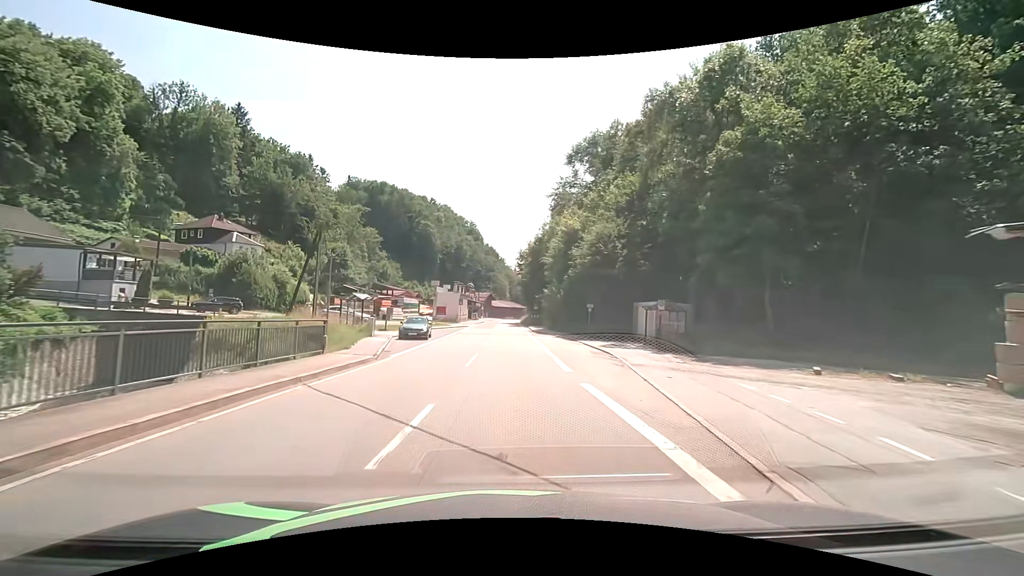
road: secondary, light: Day
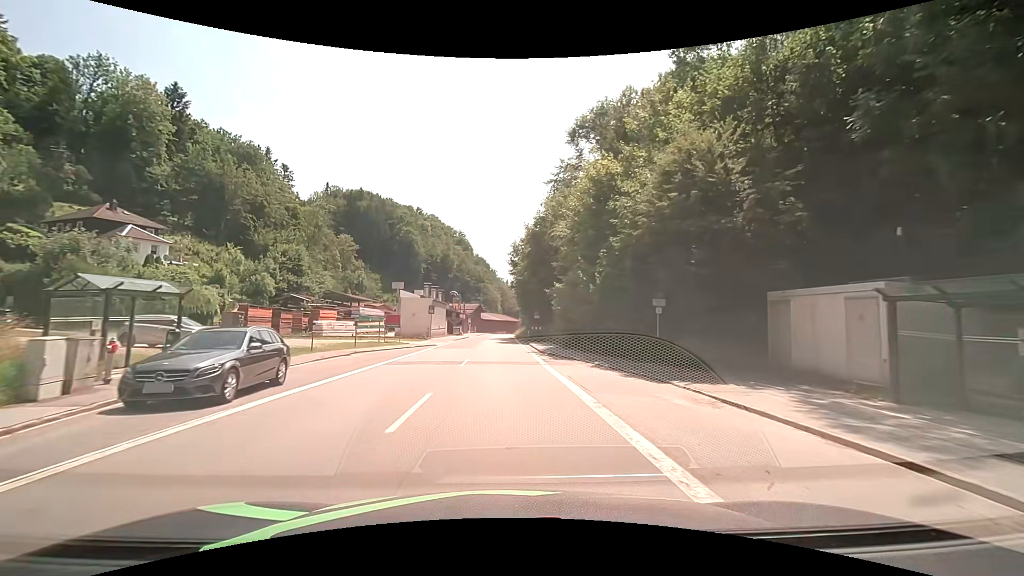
(+0.4, +21.7) m; +1°
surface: asphalt
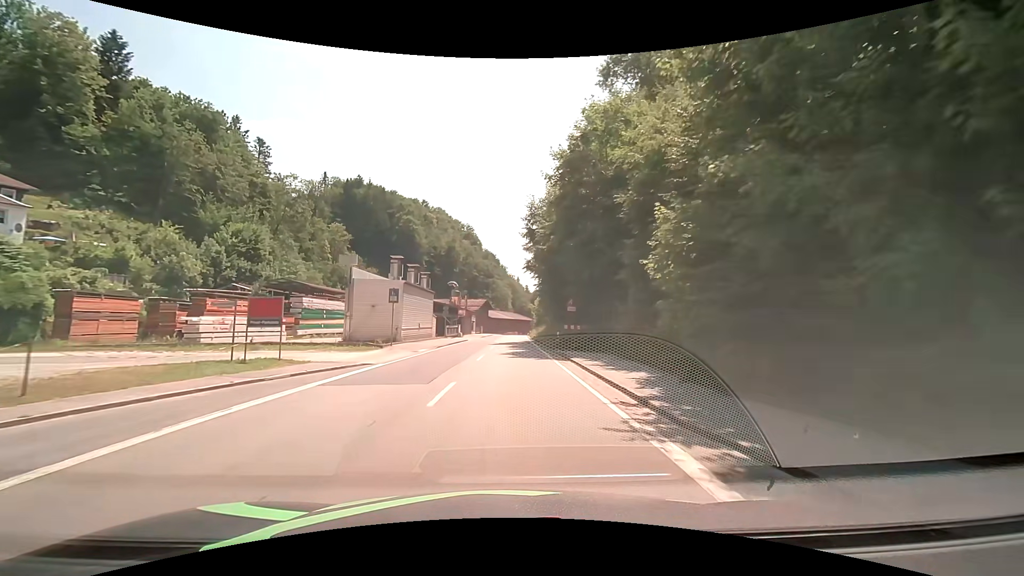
(-0.3, +21.8) m; -1°
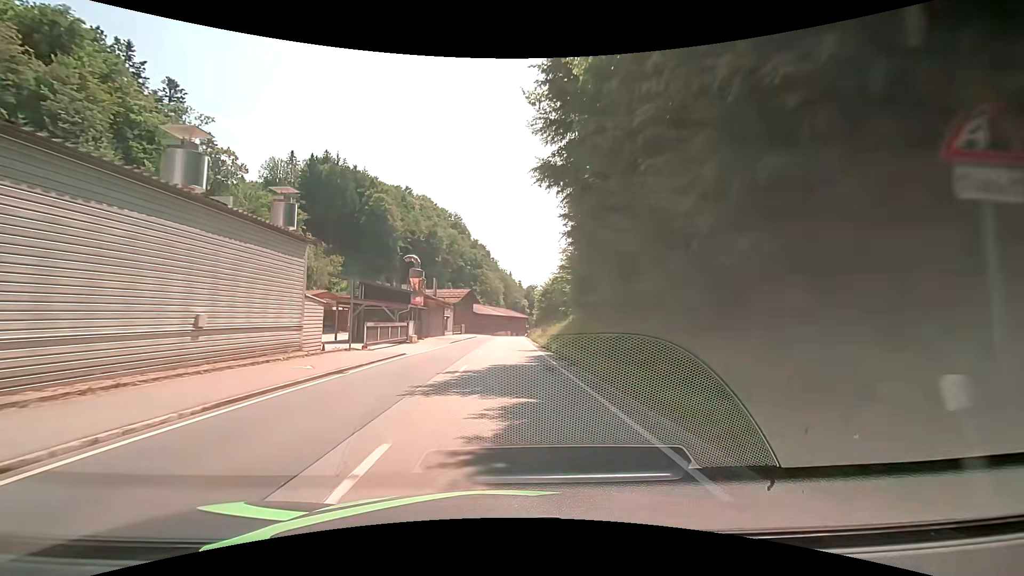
(+0.3, +30.0) m; +1°
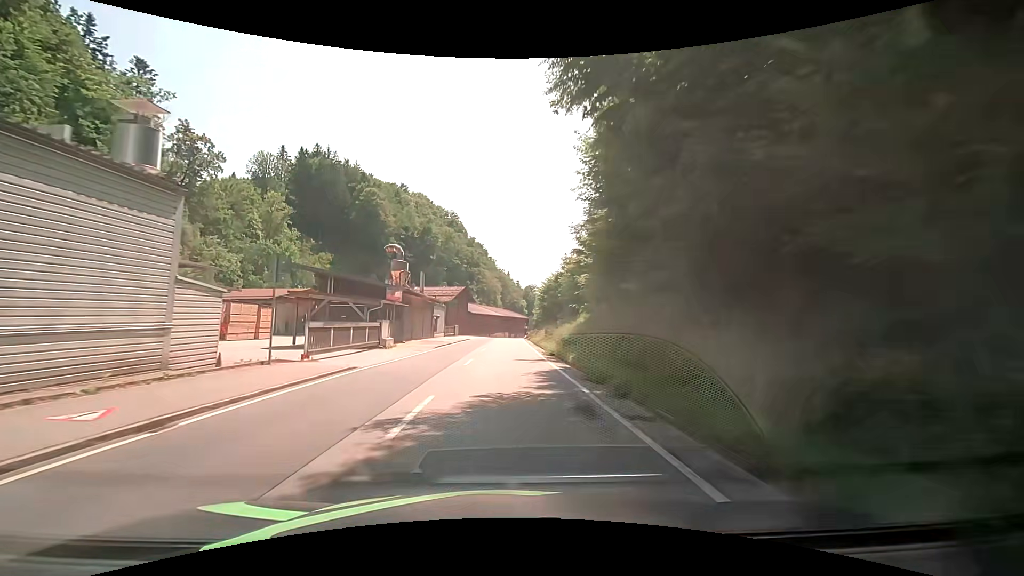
(0.0, +7.6) m; 0°
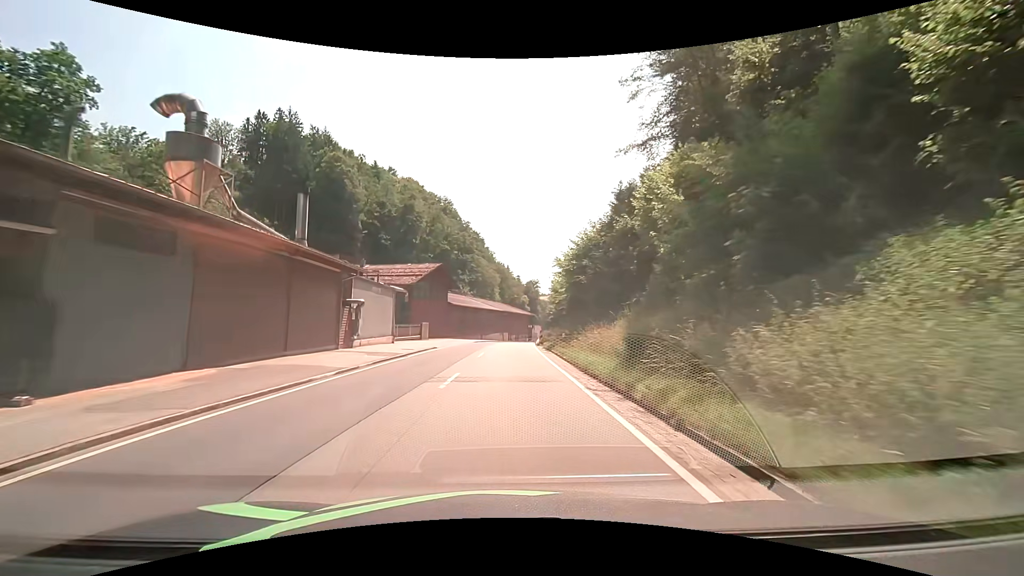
(+0.2, +30.4) m; 0°
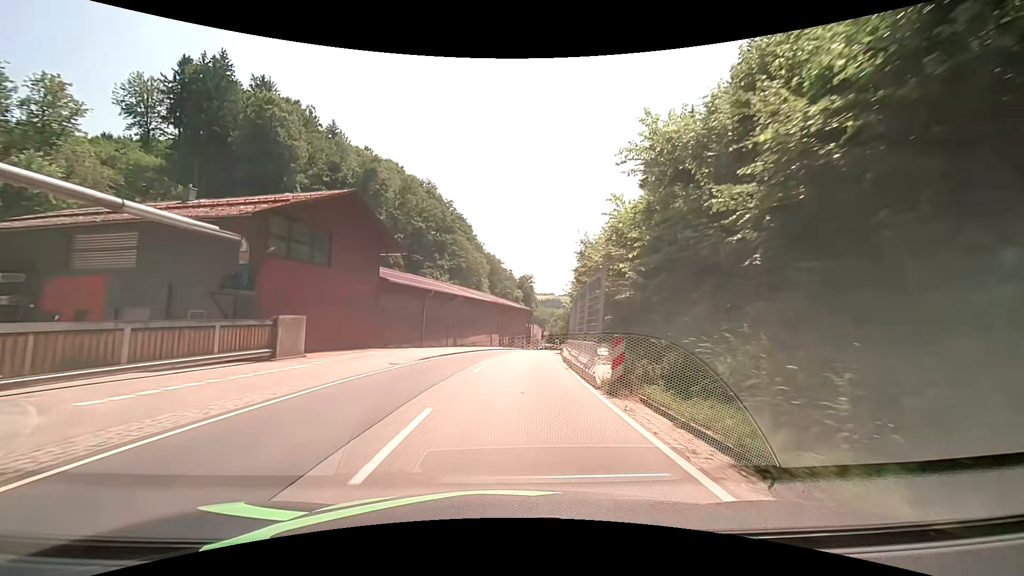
(+0.2, +30.1) m; +1°
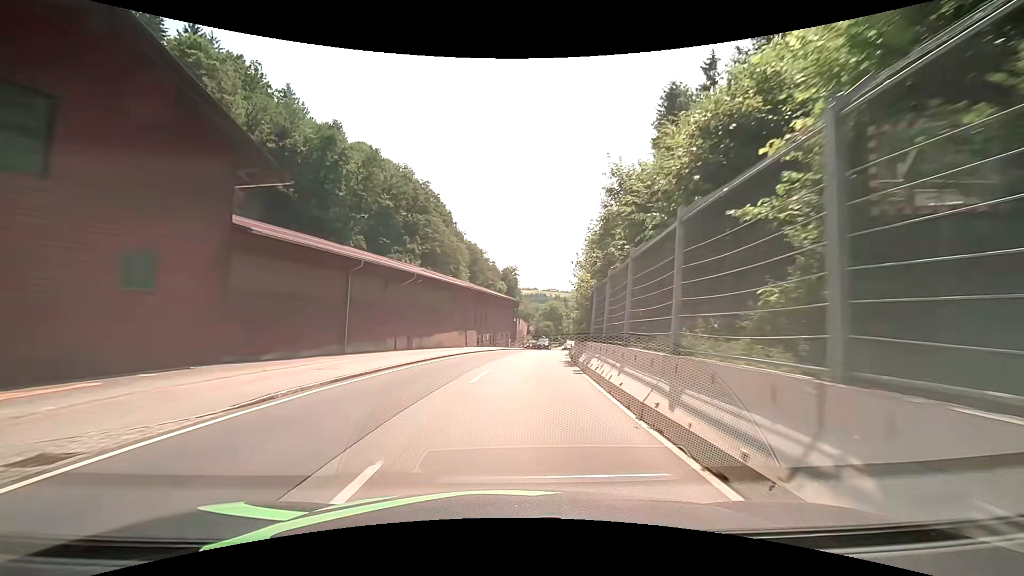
(+0.3, +15.0) m; +2°
(0, +10) (+1, +20) (+2, +30) (+3, +40) (+4, +50) (+6, +60) (+8, +69) (+10, +79) (+12, +89) (+14, +99) m
